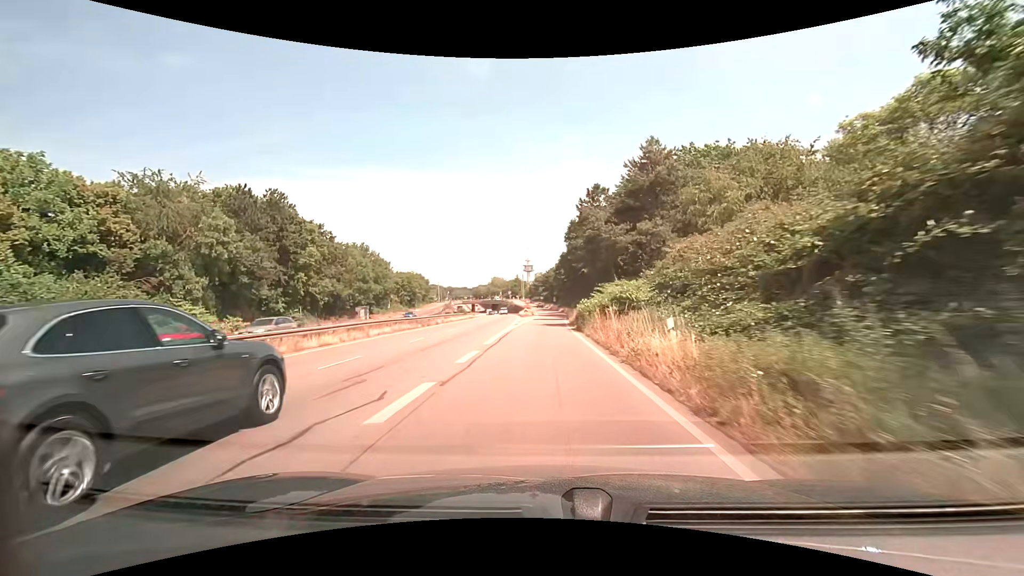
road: trunk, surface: asphalt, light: Day
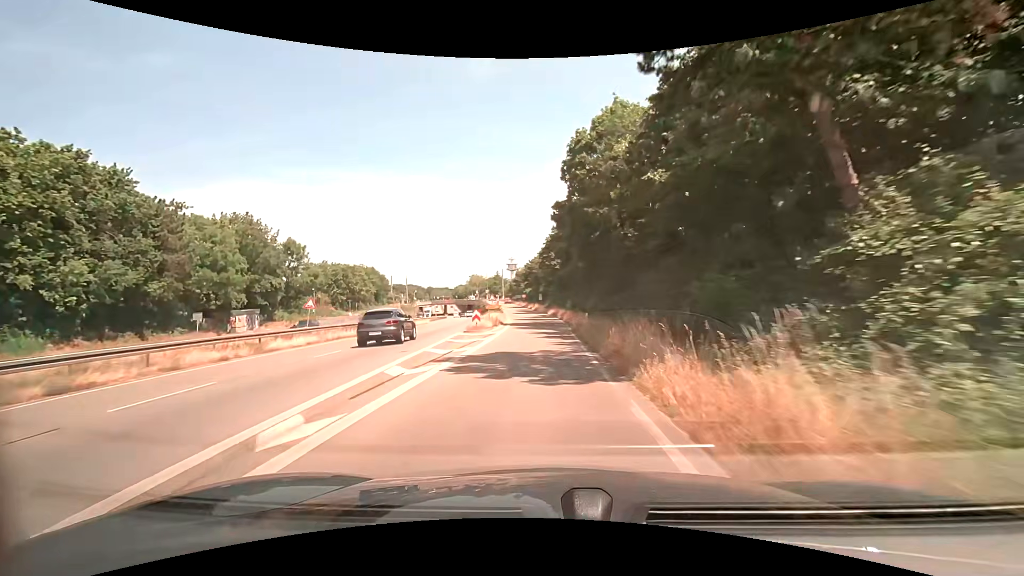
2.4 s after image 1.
(+0.5, +40.2) m; +1°
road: trunk_link
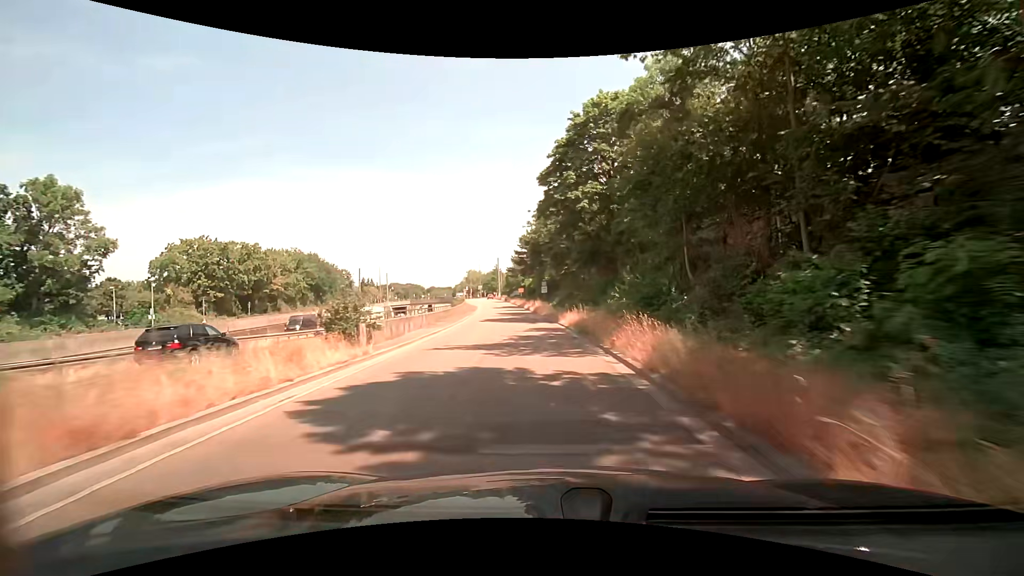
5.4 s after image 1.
(+0.4, +48.1) m; 0°
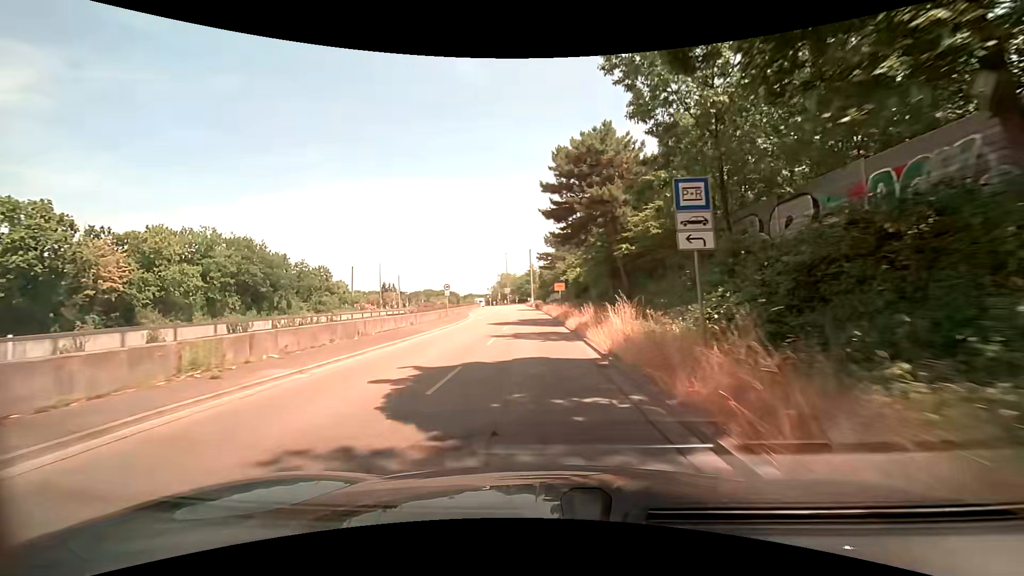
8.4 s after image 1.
(-1.9, +45.0) m; -5°
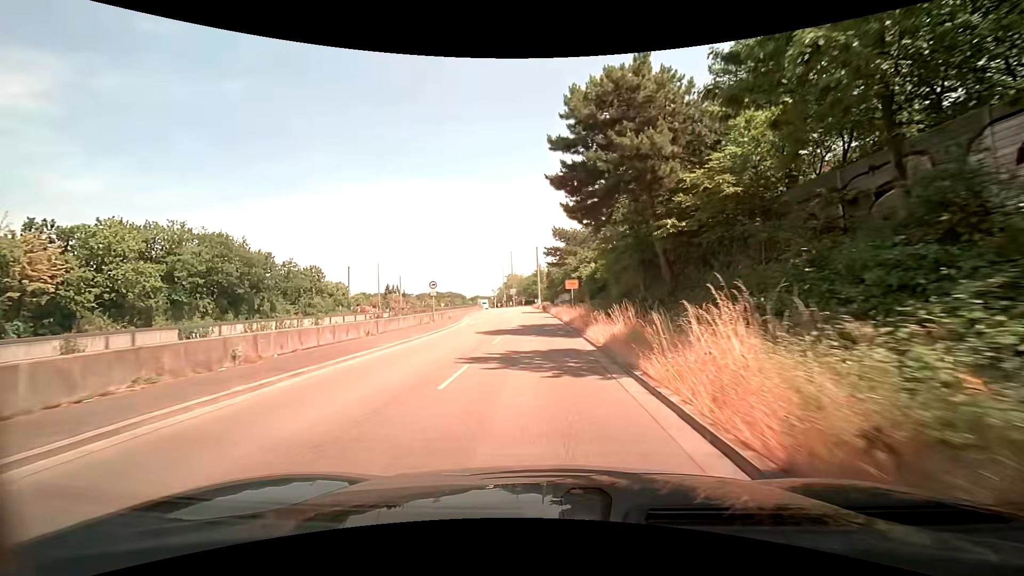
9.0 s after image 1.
(0.0, +8.5) m; -1°
(0, +10) (0, +20) (0, +30) (-1, +40) (-1, +50) (-1, +60) (-2, +70) (-2, +80) (-3, +90) (-4, +100) m
